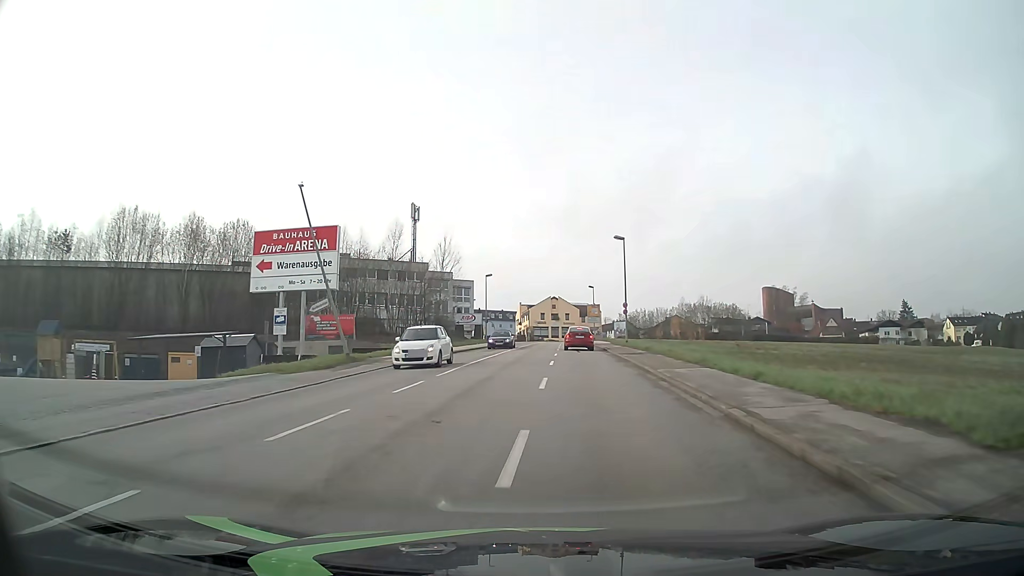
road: tertiary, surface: asphalt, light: Day
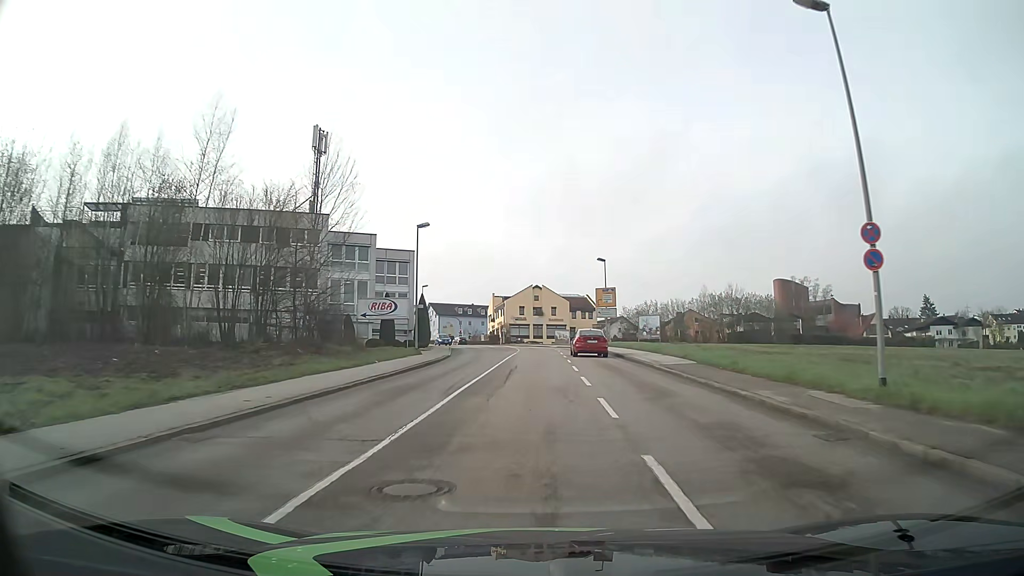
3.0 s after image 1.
(+0.1, +38.3) m; +2°
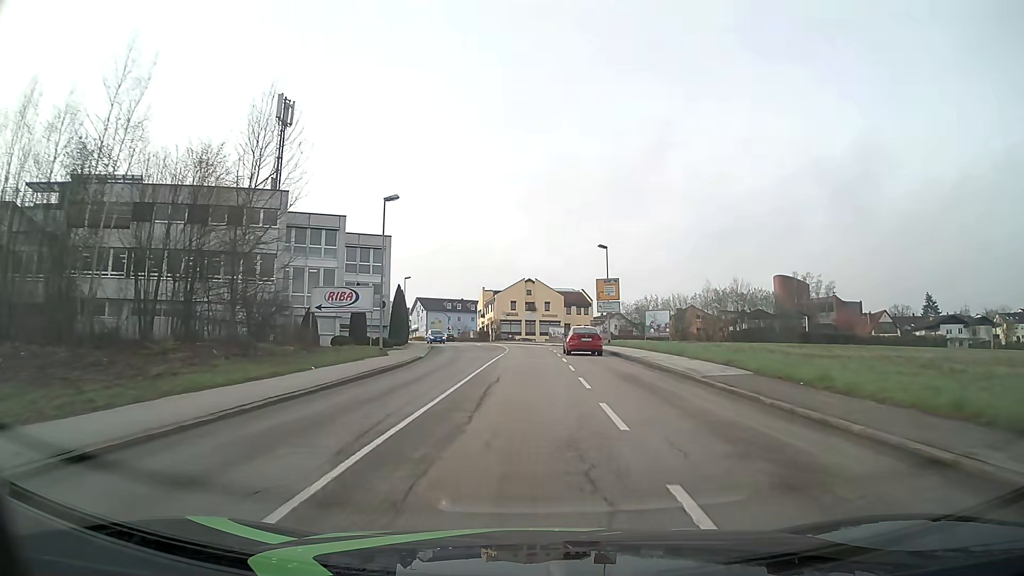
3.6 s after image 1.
(0.0, +7.7) m; +1°
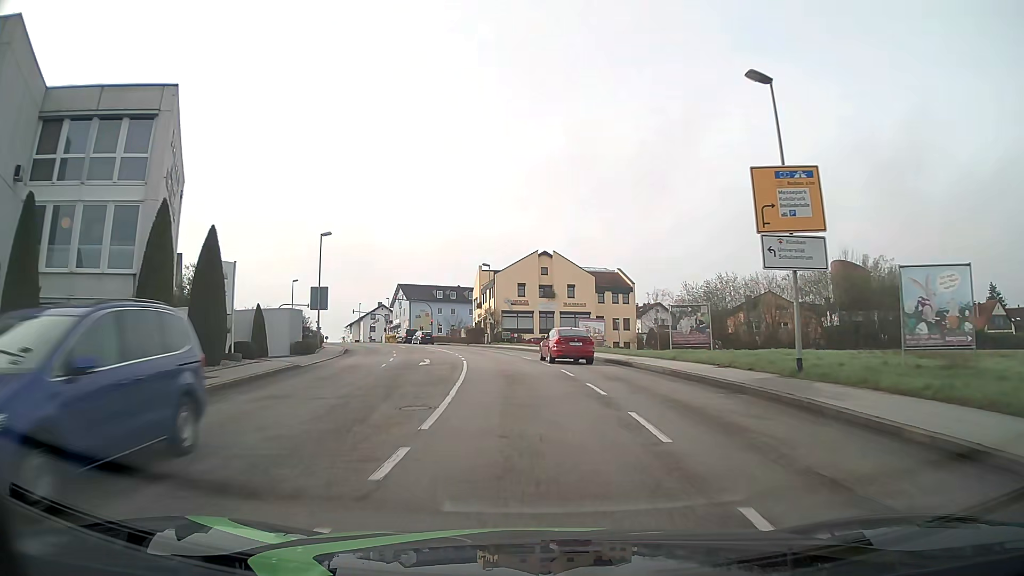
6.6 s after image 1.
(-0.5, +38.4) m; -2°
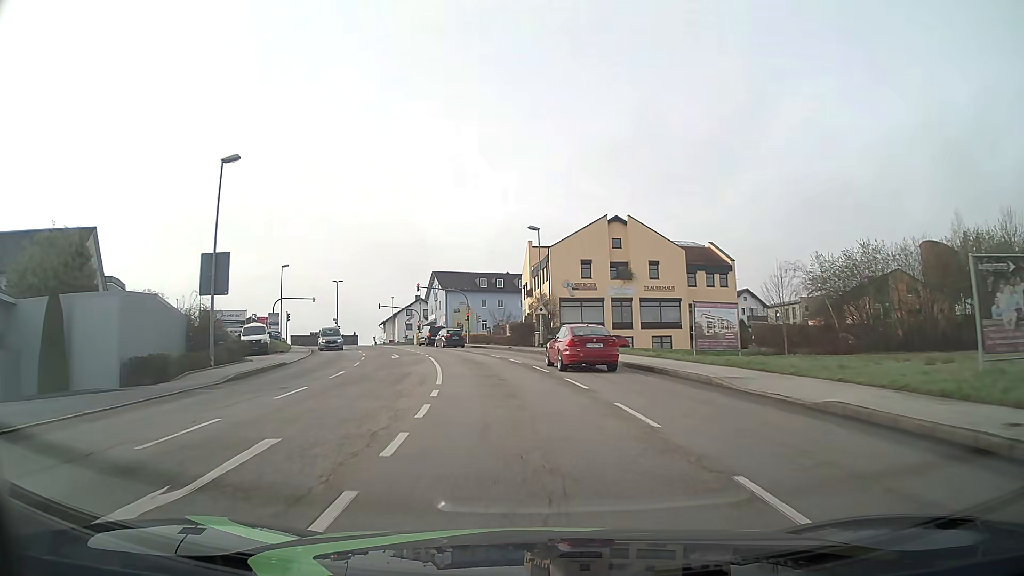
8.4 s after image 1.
(-0.8, +23.0) m; -5°
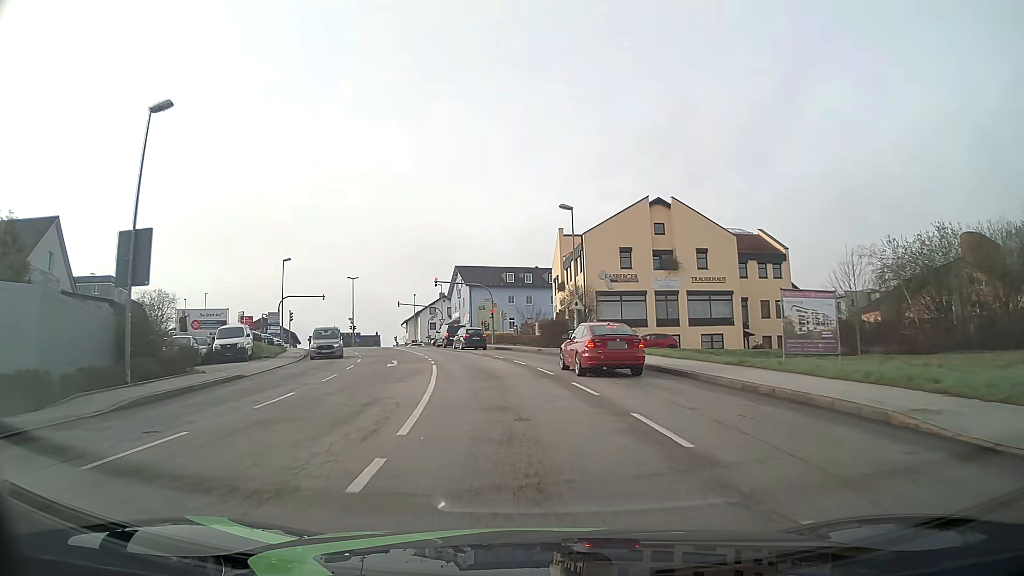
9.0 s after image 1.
(-0.1, +7.5) m; -2°
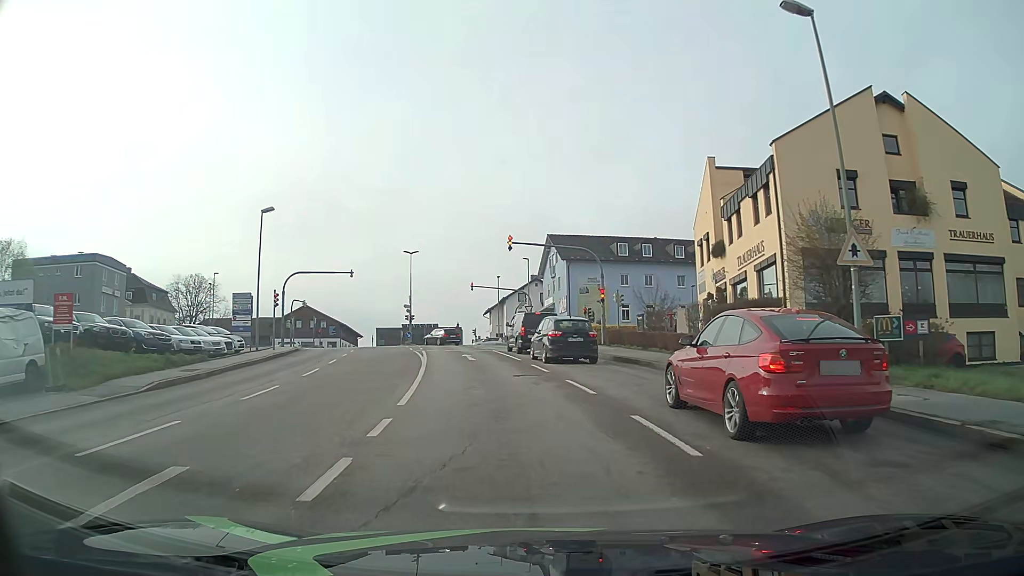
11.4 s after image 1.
(-1.9, +24.2) m; -9°
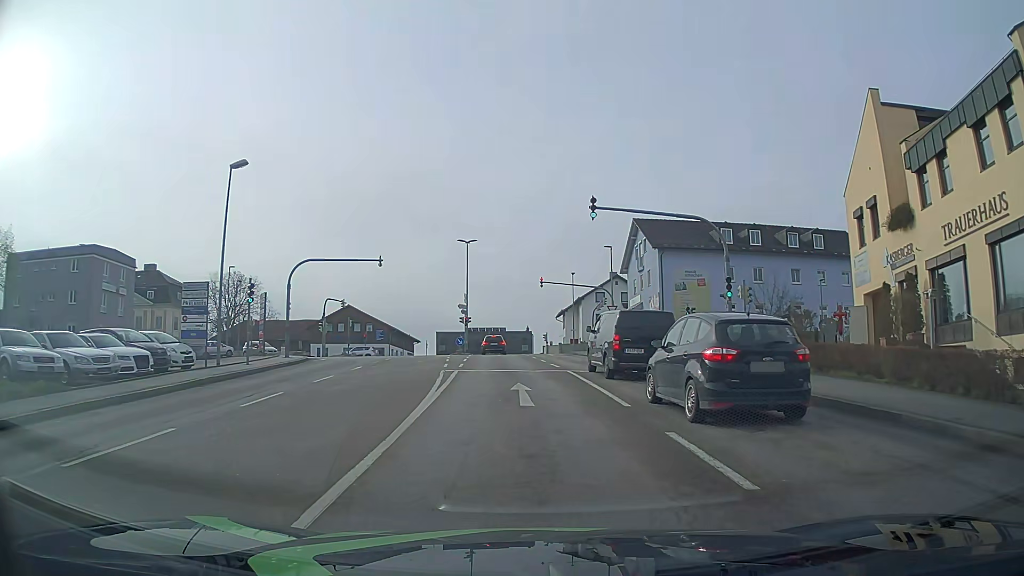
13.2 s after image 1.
(-0.7, +12.8) m; -7°
